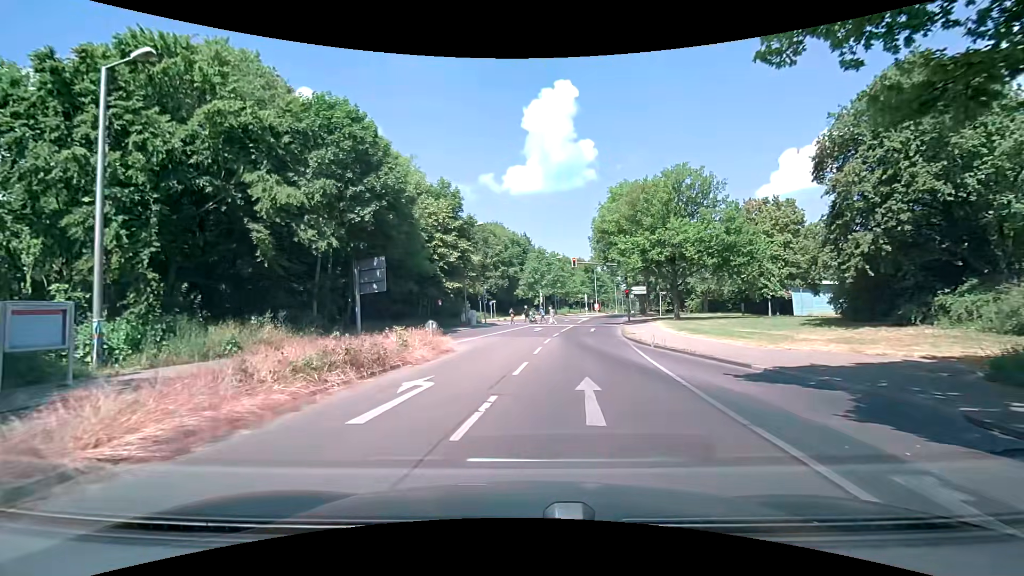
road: tertiary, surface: asphalt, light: Day
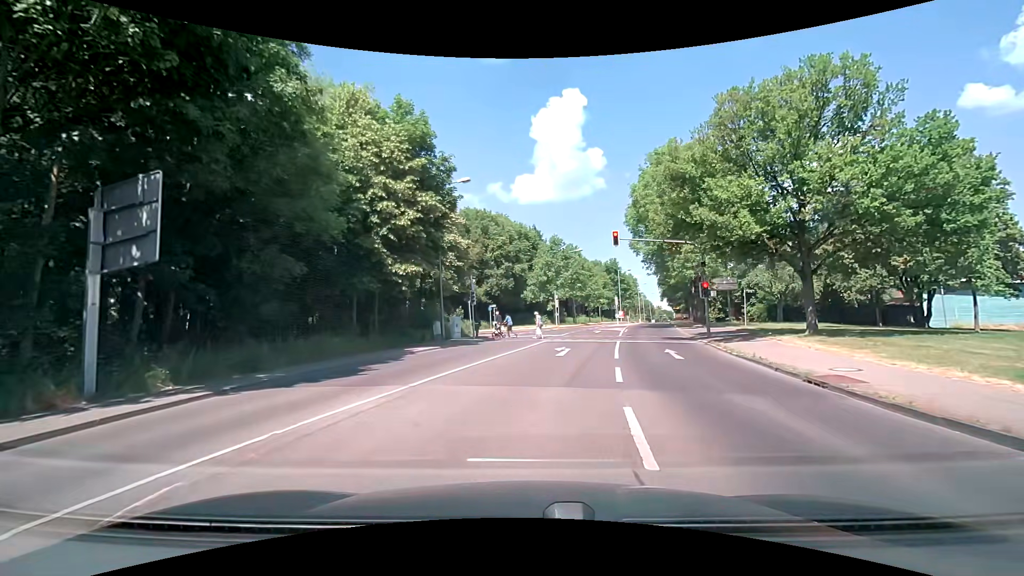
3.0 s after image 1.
(-0.2, +18.8) m; -1°
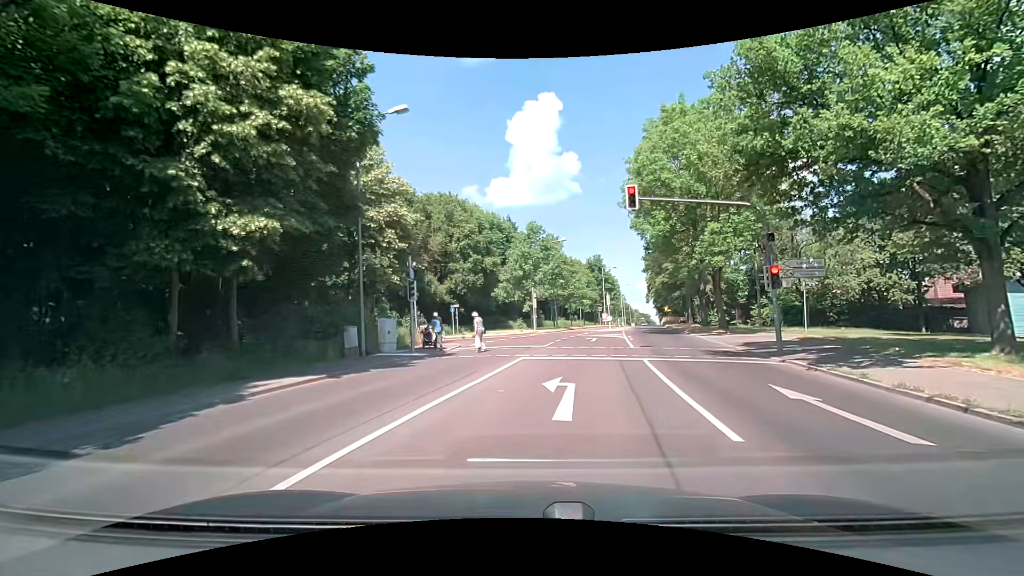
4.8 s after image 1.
(+0.3, +11.1) m; +3°
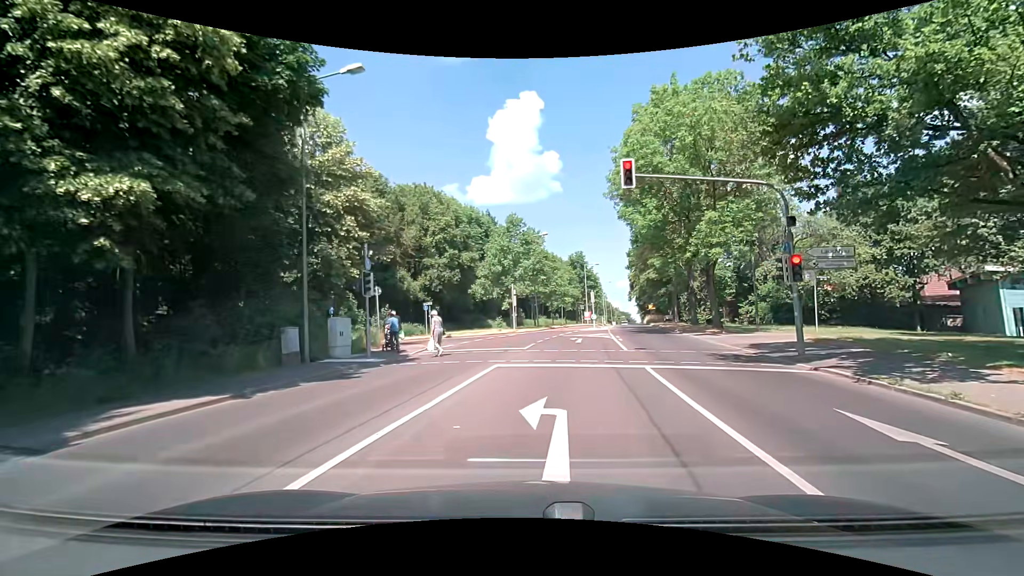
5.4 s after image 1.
(+0.1, +3.1) m; +2°
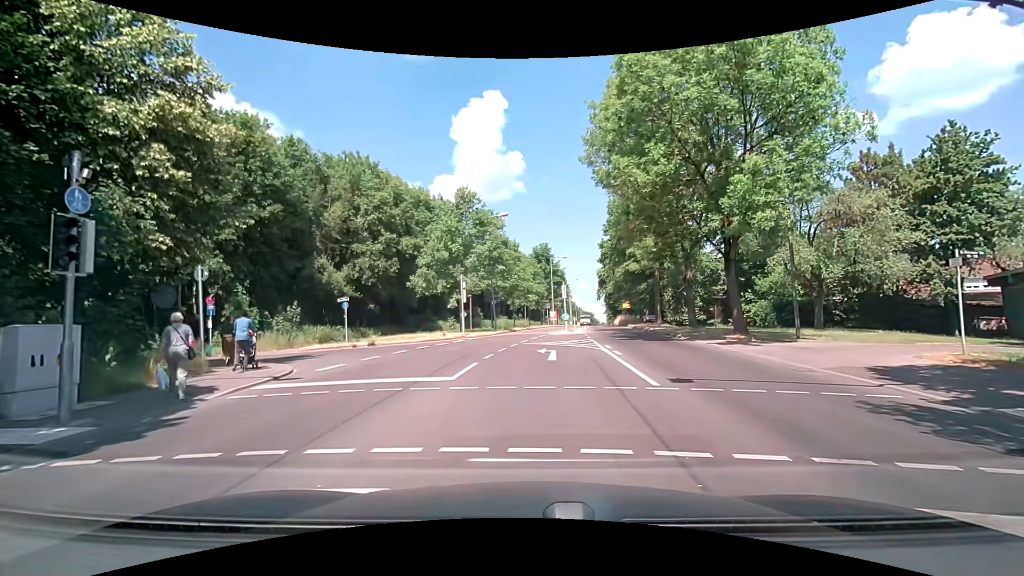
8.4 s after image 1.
(+0.6, +9.8) m; +6°
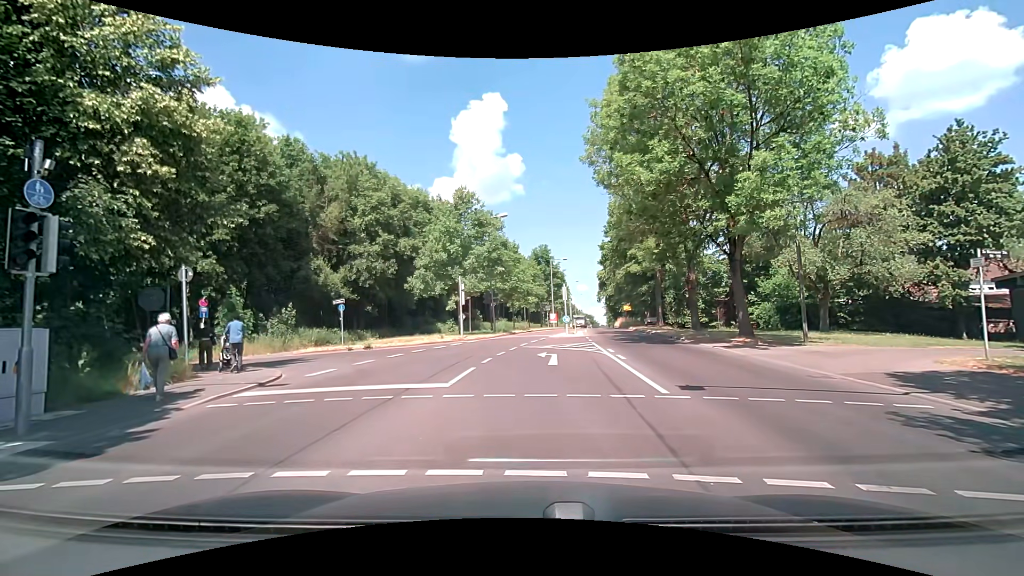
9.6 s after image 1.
(0.0, +0.6) m; 0°
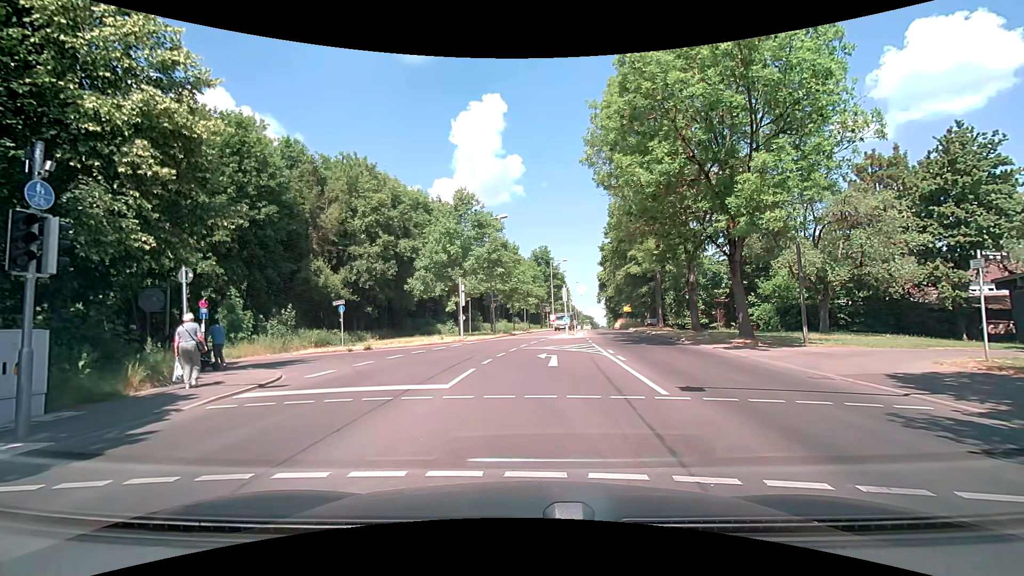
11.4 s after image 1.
(0.0, +0.1) m; 0°
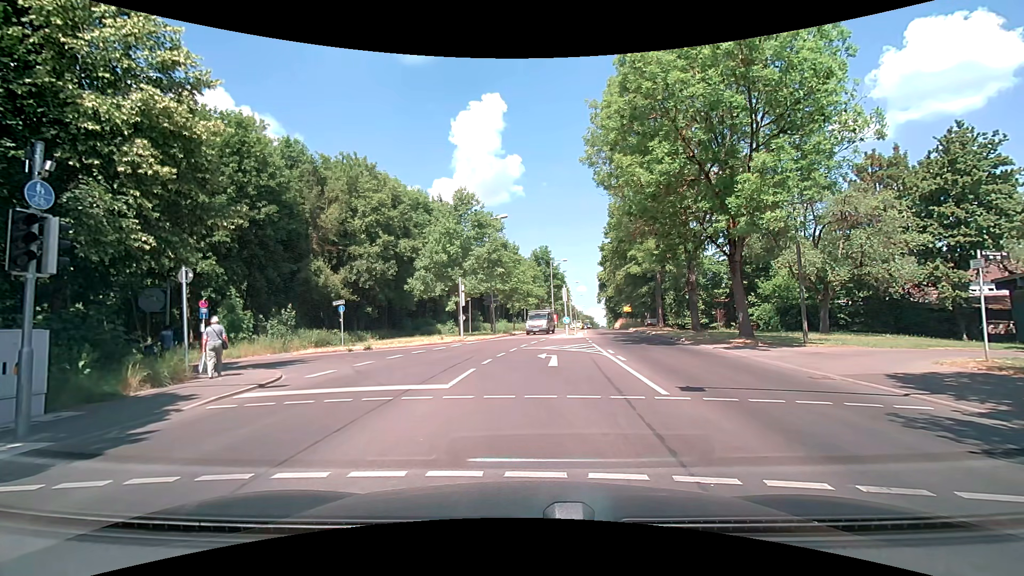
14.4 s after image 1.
(0.0, 0.0) m; 0°
(0, +10) (-1, +20) (-8, +26) (-18, +28) (-28, +29) (-38, +31) (-48, +32) (-58, +33) (-68, +35) (-77, +39) m
